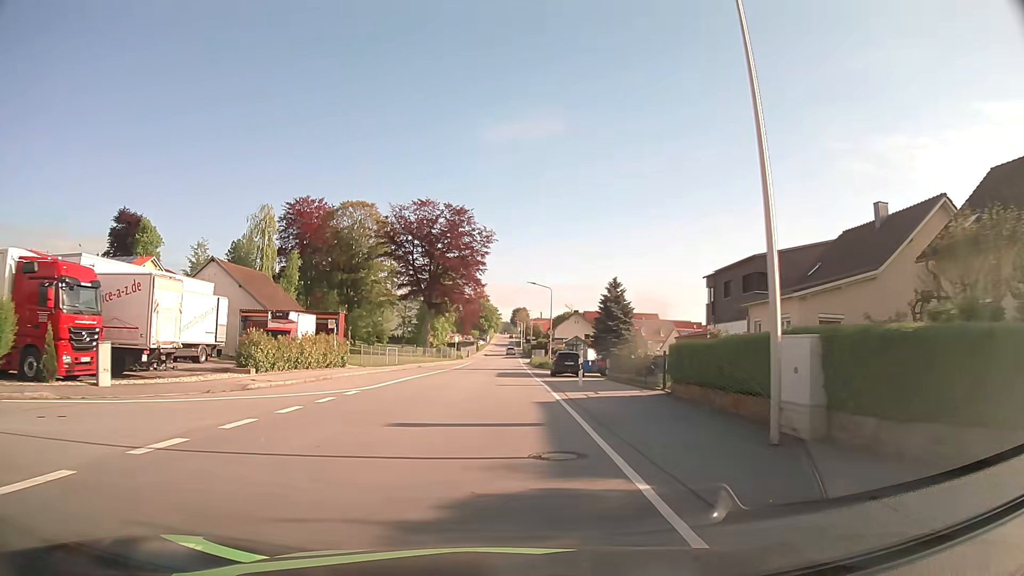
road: tertiary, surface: asphalt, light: Day
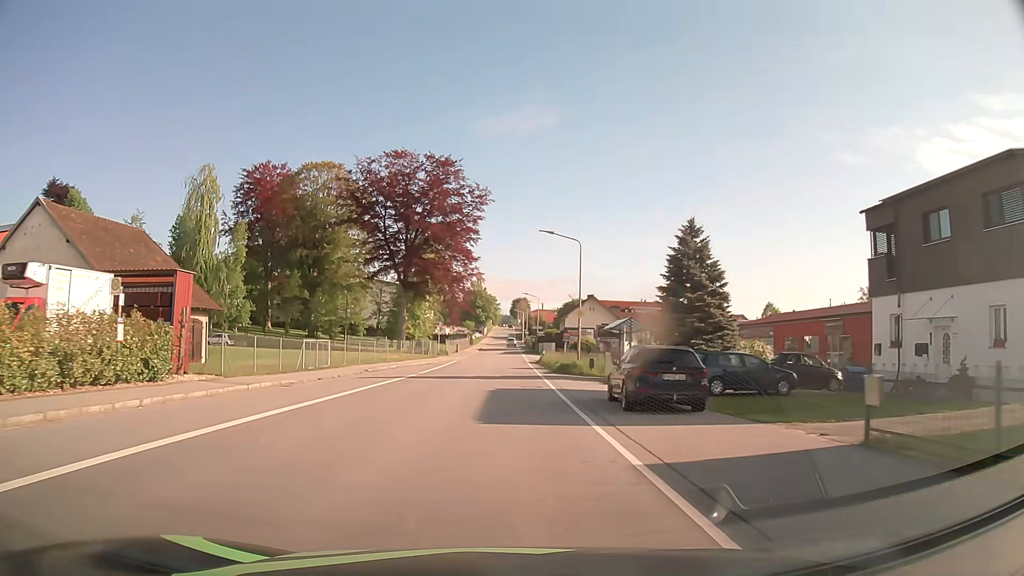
(+0.1, +24.1) m; 0°
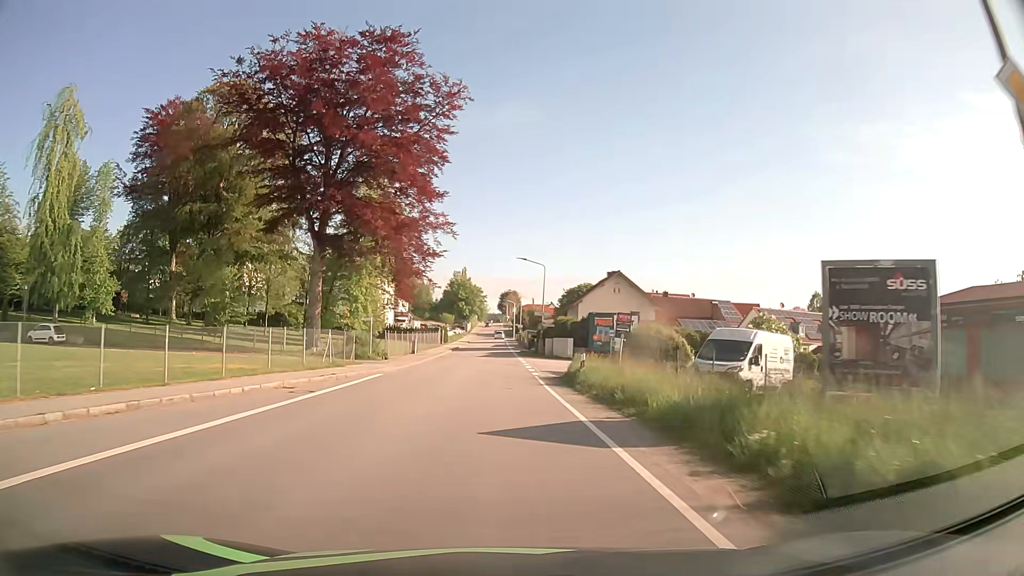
(+0.1, +32.8) m; +1°
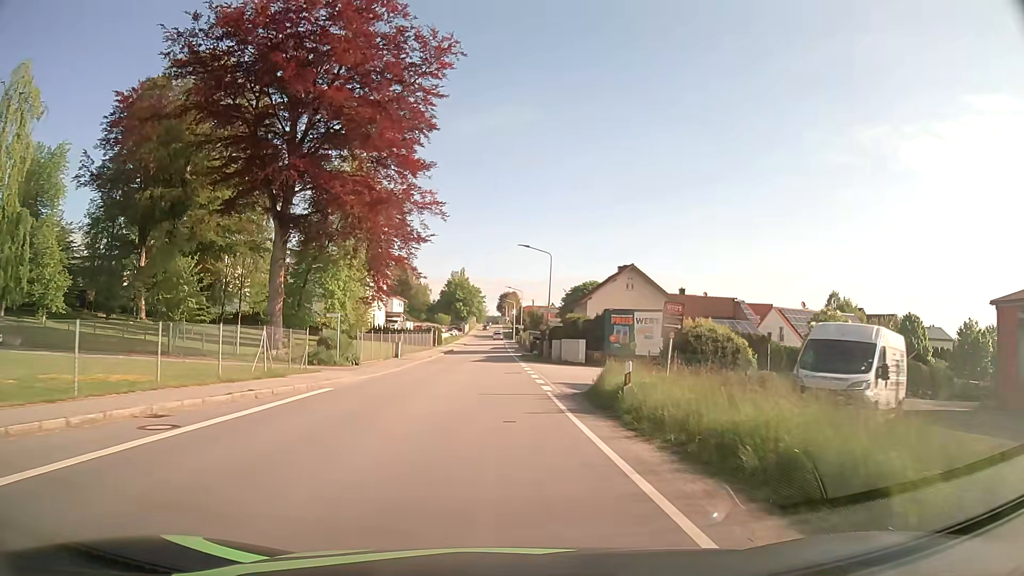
(0.0, +8.1) m; 0°
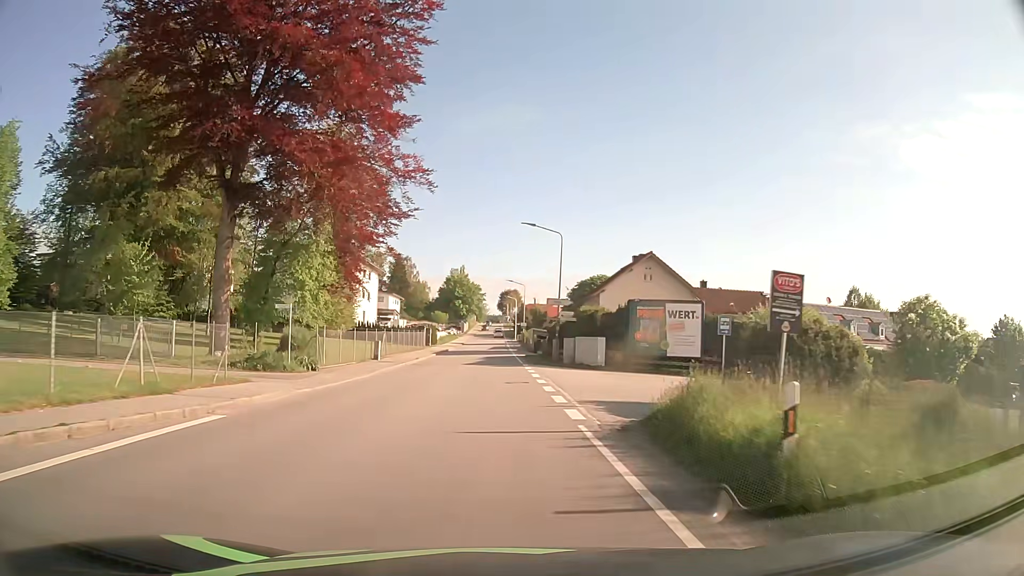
(0.0, +7.8) m; 0°
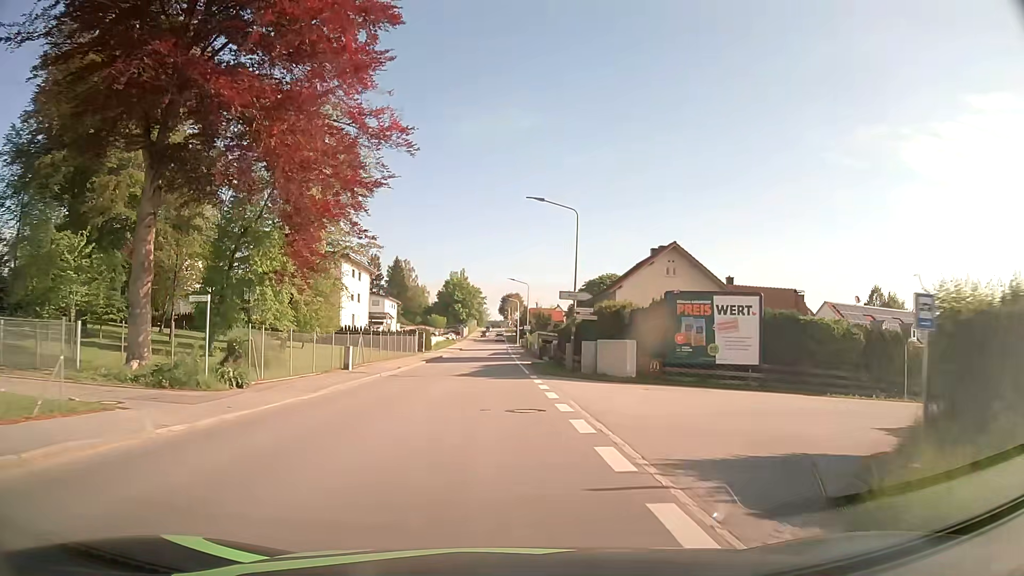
(0.0, +7.7) m; 0°
